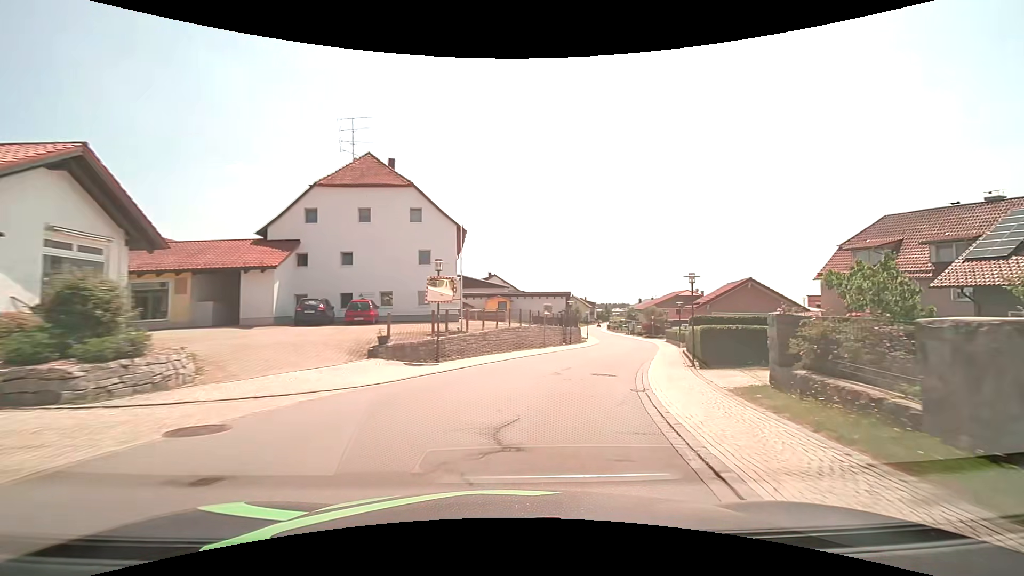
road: tertiary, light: Day
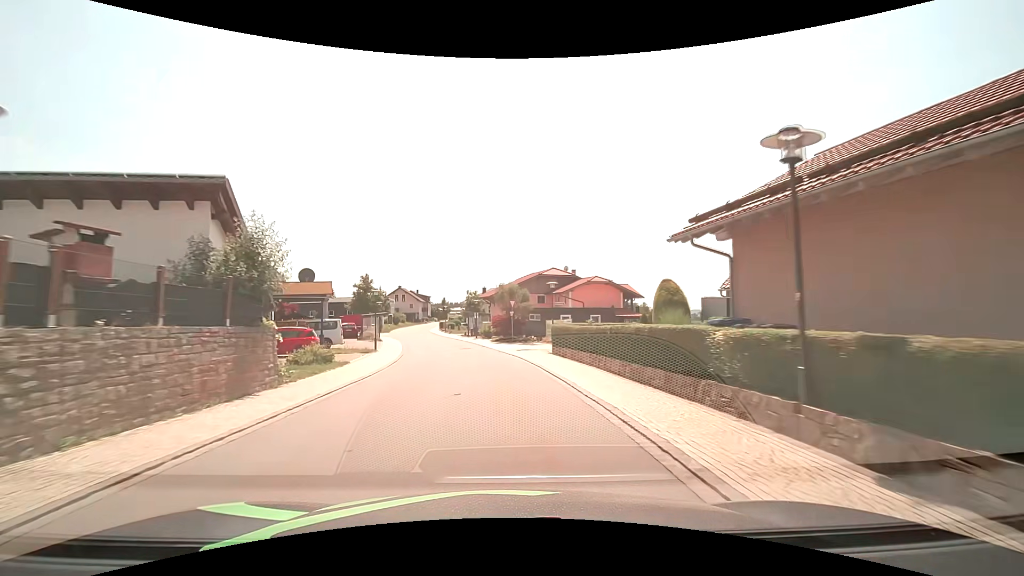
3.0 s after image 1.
(+8.8, +36.9) m; +18°
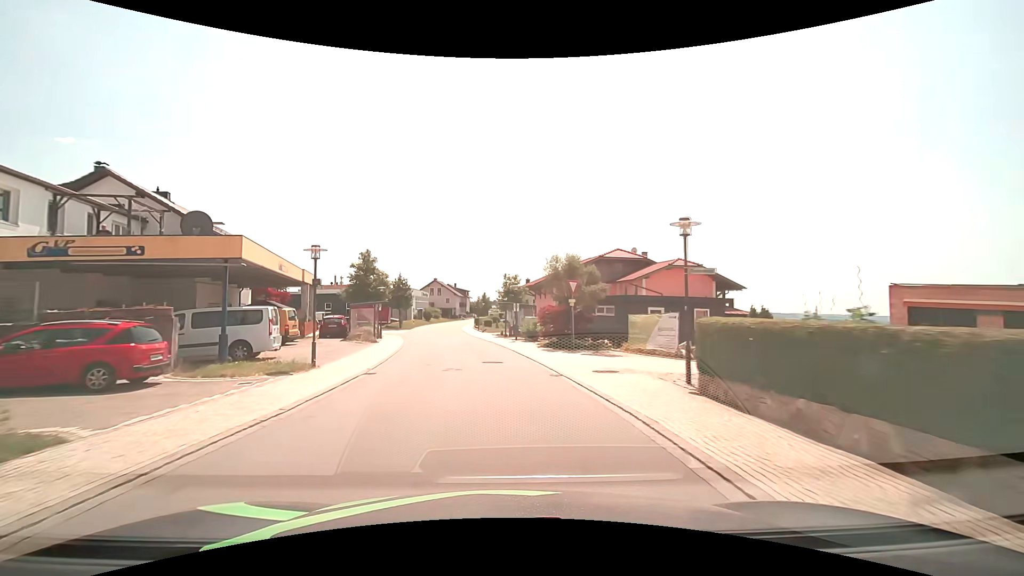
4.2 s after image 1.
(-0.5, +15.3) m; -5°
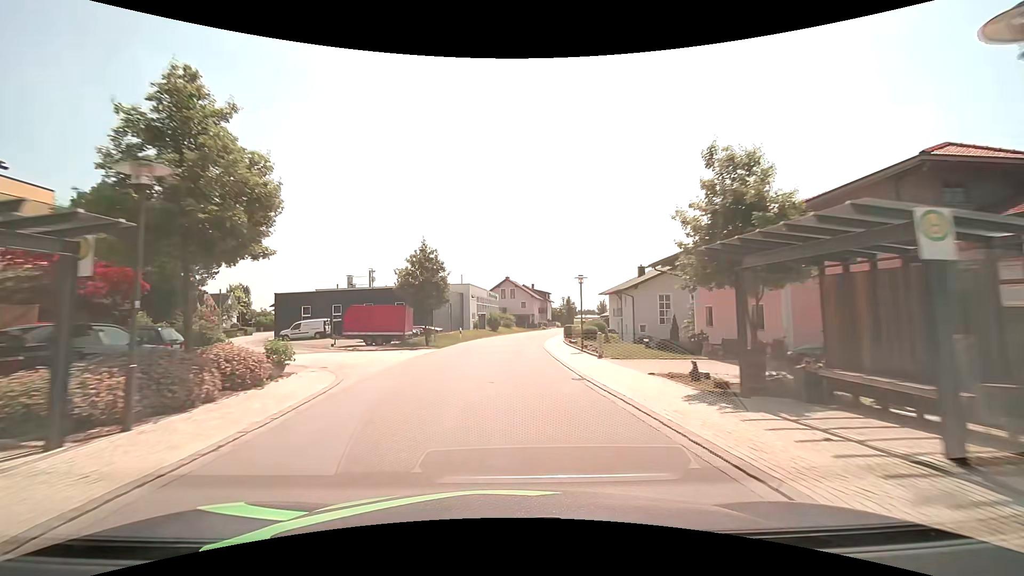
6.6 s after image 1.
(-2.7, +30.3) m; -9°
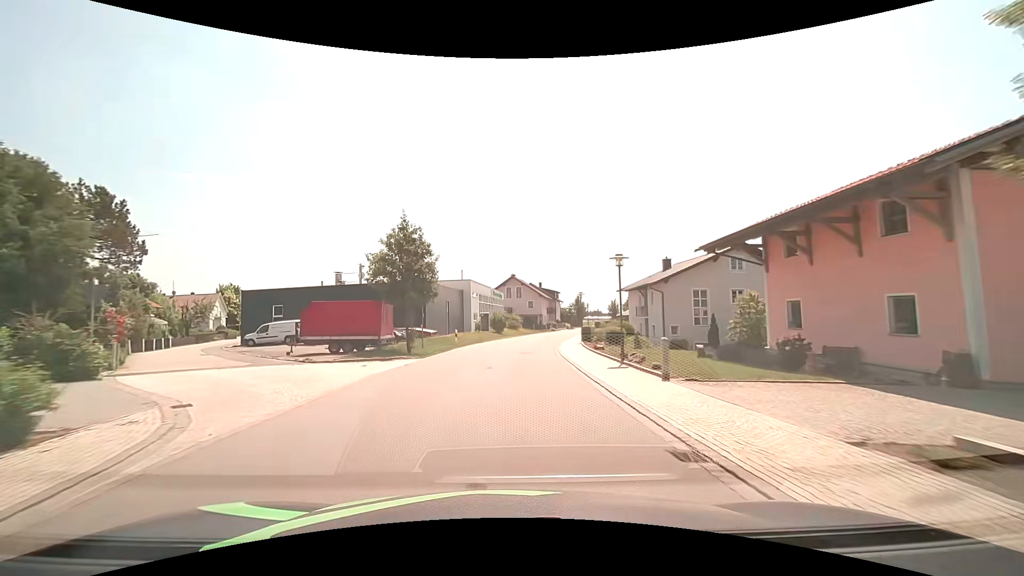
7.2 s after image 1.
(0.0, +7.6) m; -1°
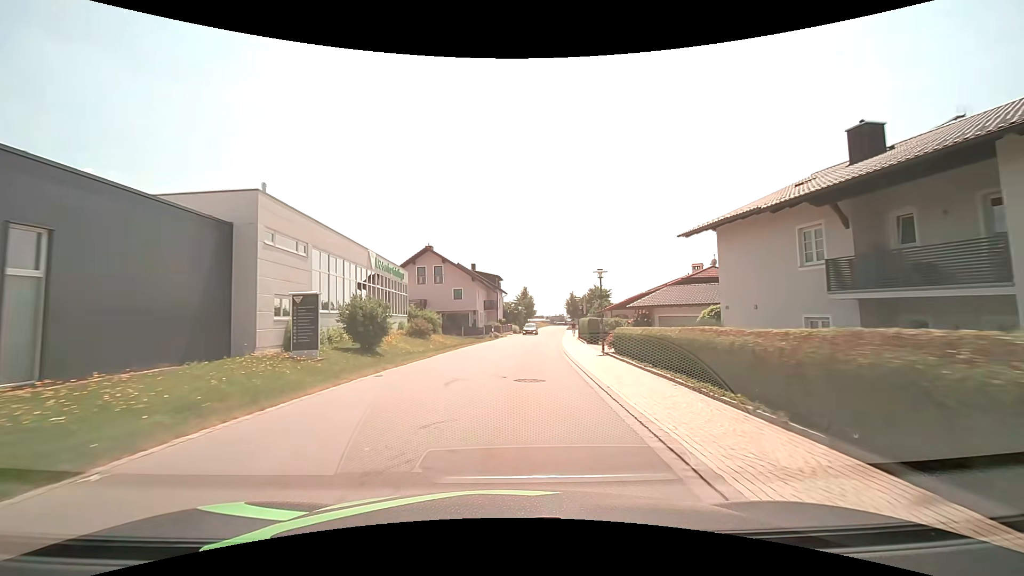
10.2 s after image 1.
(+1.9, +37.7) m; +8°
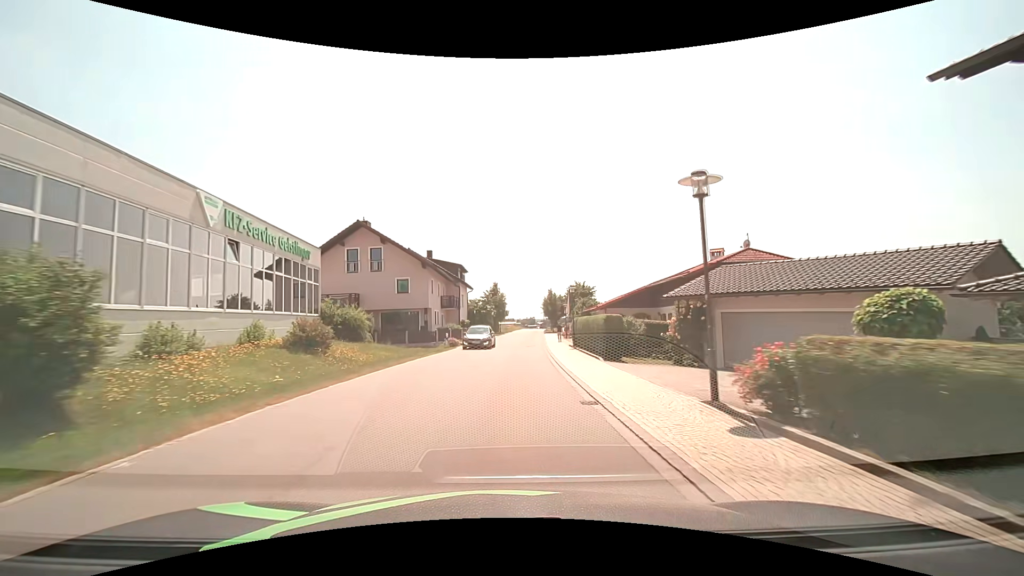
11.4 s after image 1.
(+0.5, +15.2) m; +3°
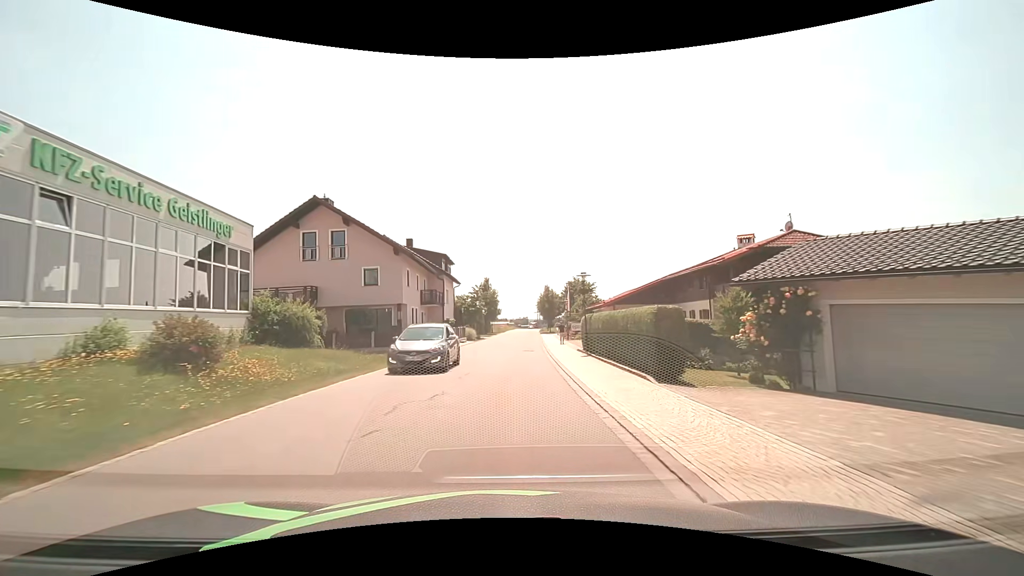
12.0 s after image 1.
(+0.1, +7.6) m; +1°
(0, +10) (0, +20) (+1, +30) (+1, +40) (+2, +50) (+2, +60) (+3, +70) (+3, +80) (+4, +90) (+5, +100) m
